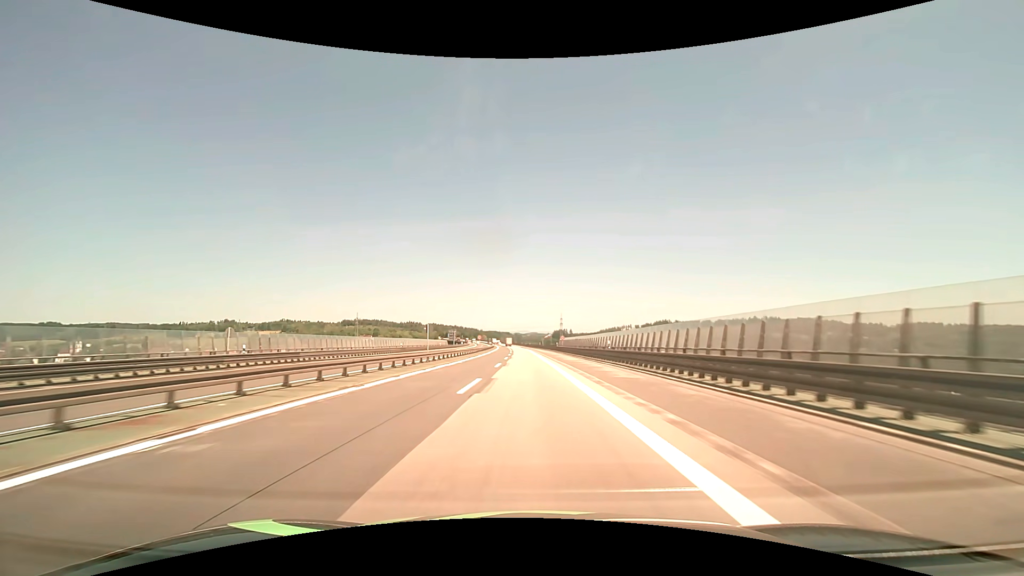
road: motorway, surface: asphalt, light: Day
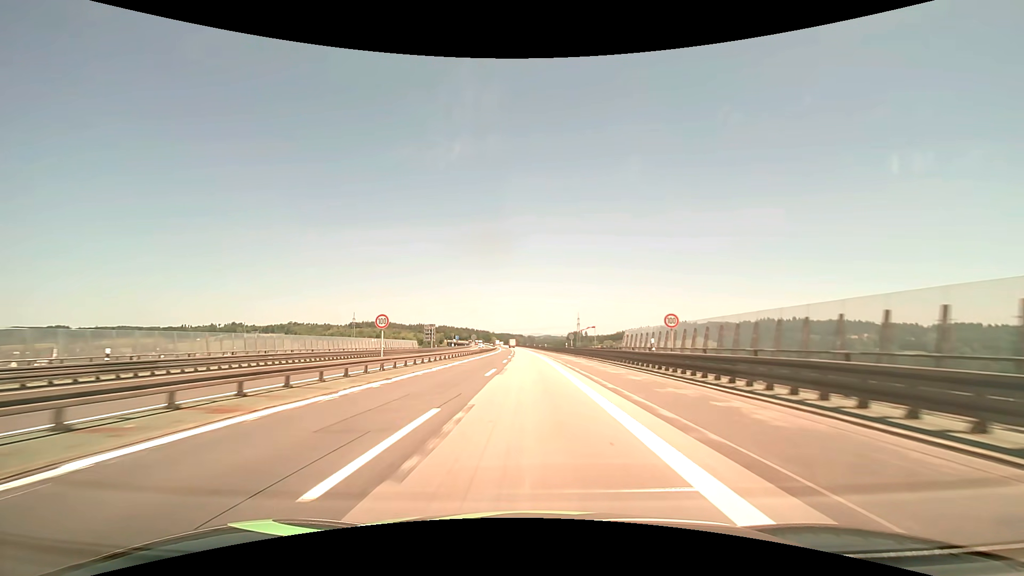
(-0.8, +63.1) m; -2°
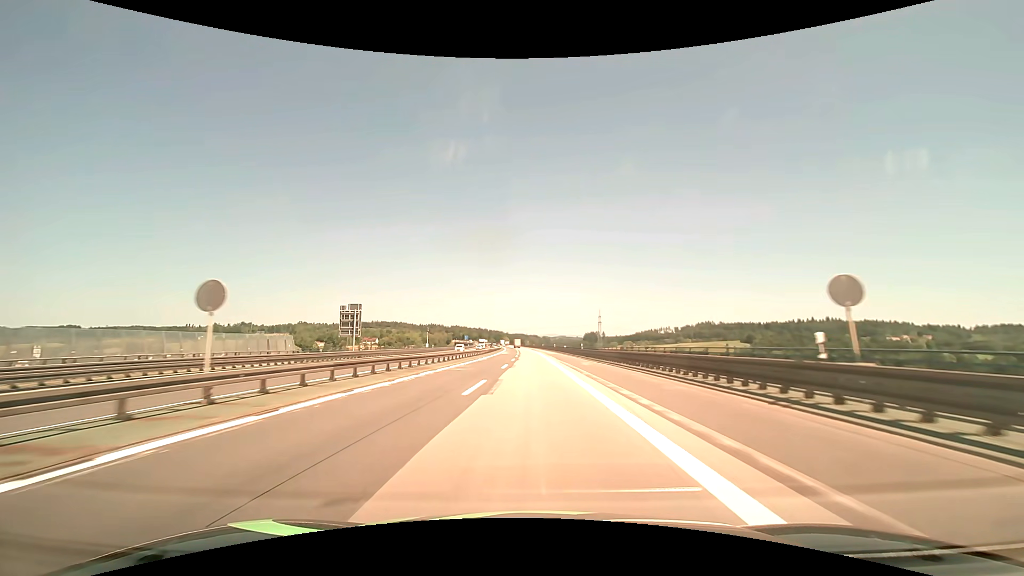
(-0.7, +63.1) m; -2°
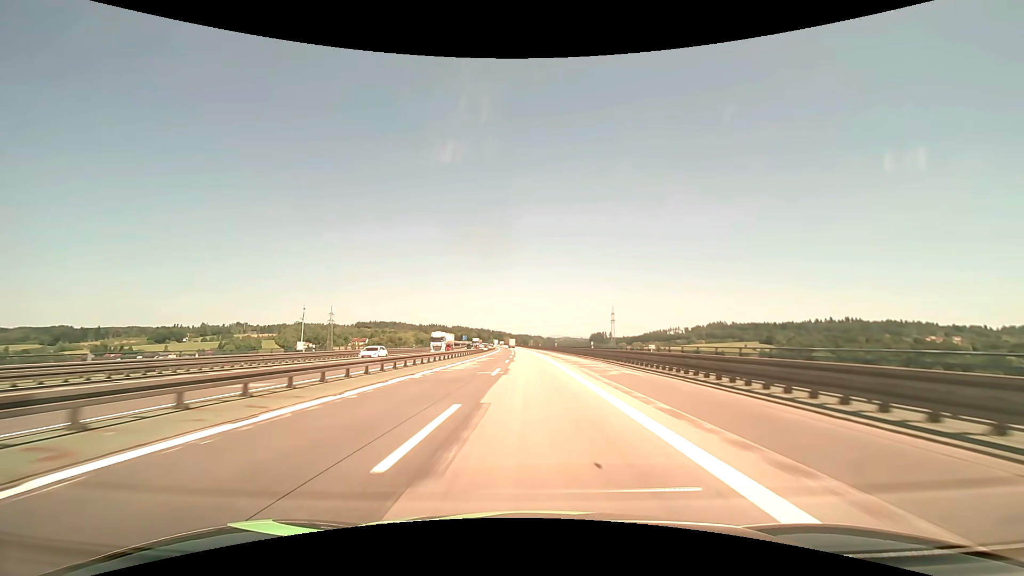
(-0.5, +63.3) m; -1°
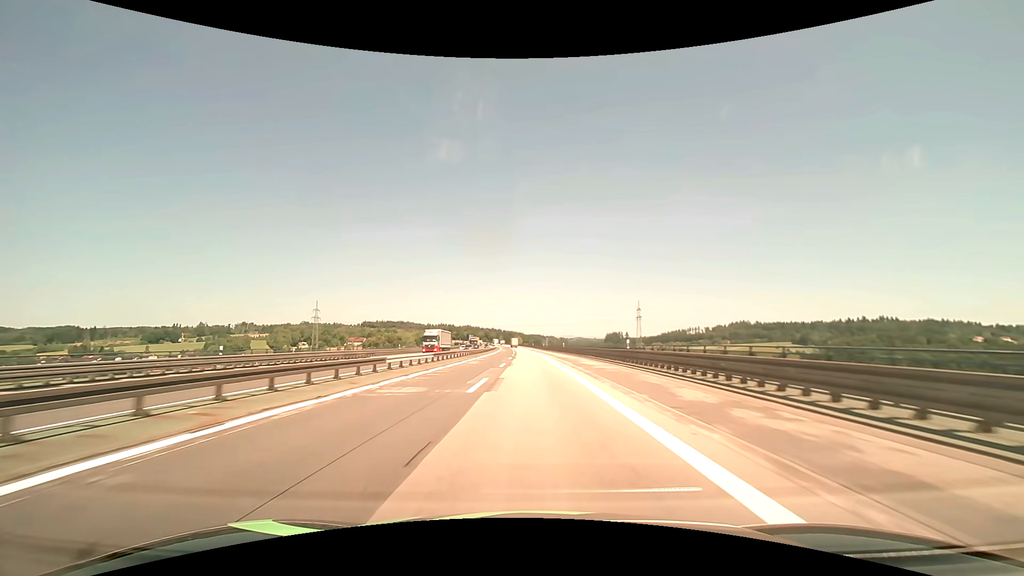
(-0.7, +63.2) m; -1°
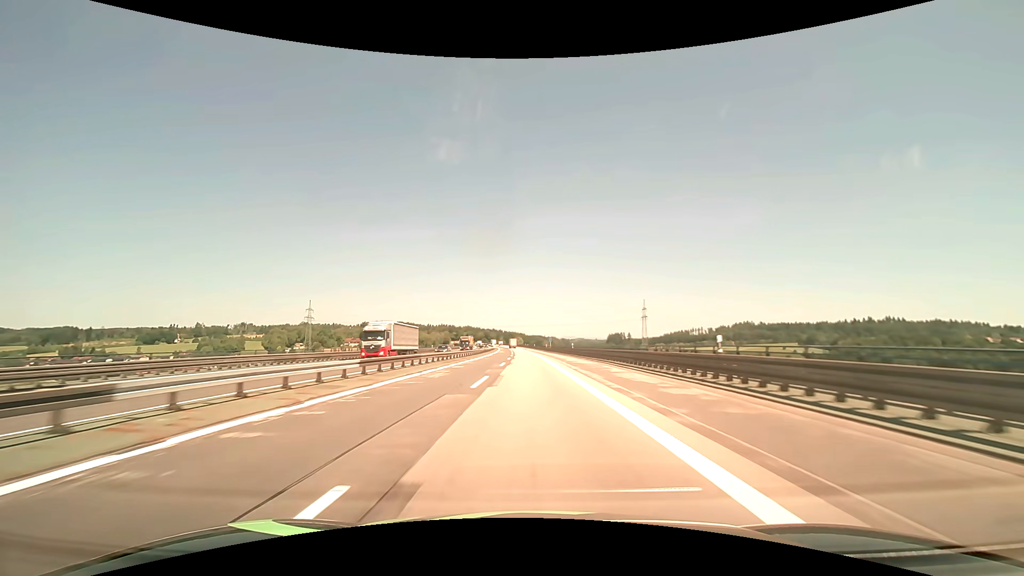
(0.0, +15.8) m; 0°
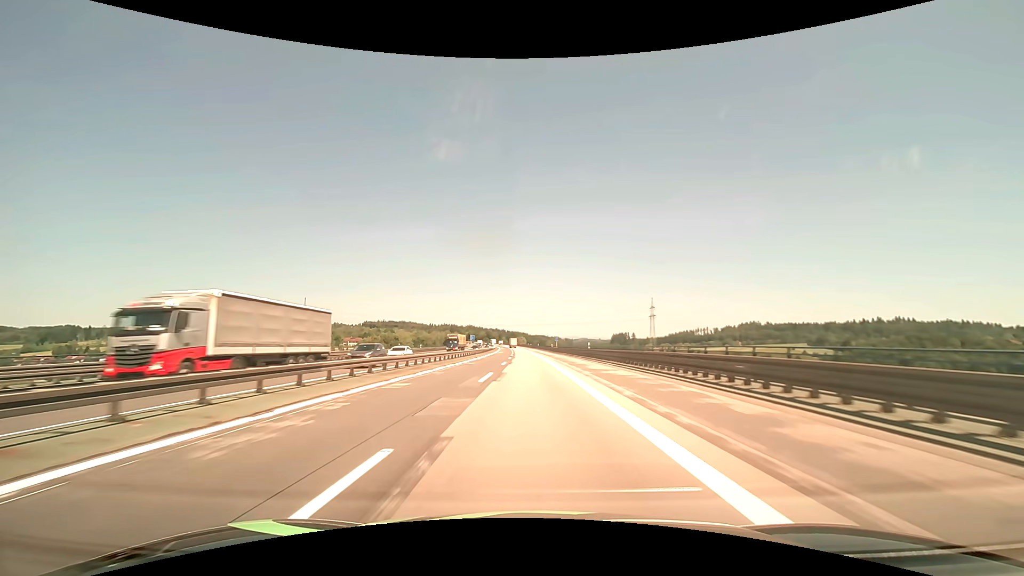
(-0.1, +15.8) m; 0°
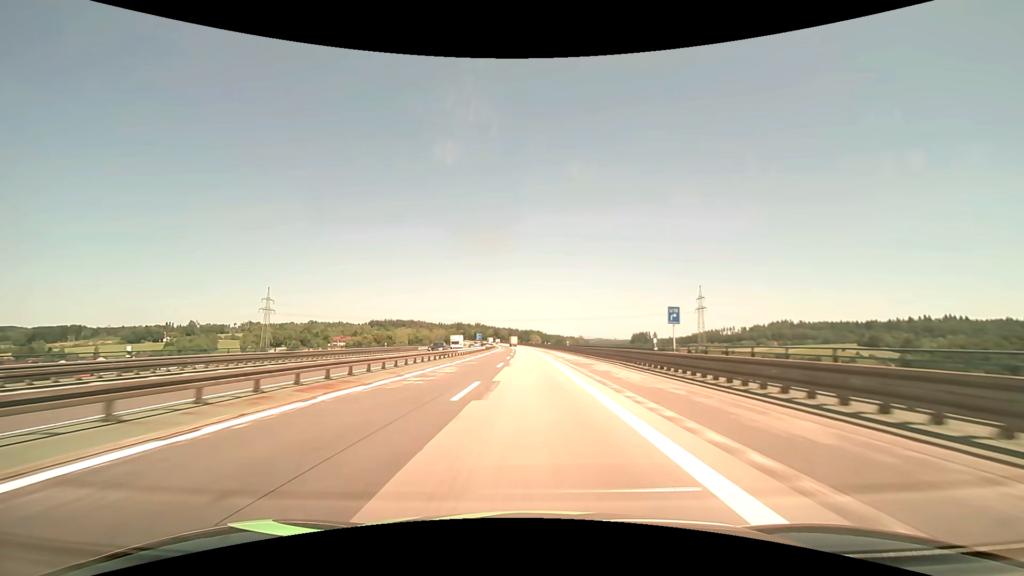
(-1.1, +79.0) m; -2°
(0, +10) (0, +20) (0, +30) (0, +40) (0, +50) (0, +60) (-1, +70) (-1, +80) (-1, +90) (-1, +100) m
